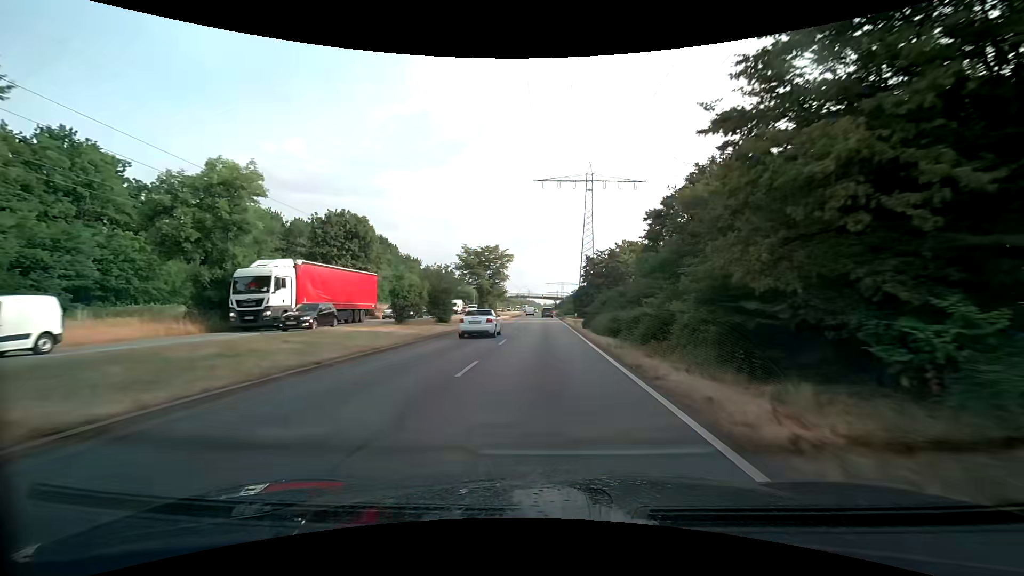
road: primary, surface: asphalt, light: Day
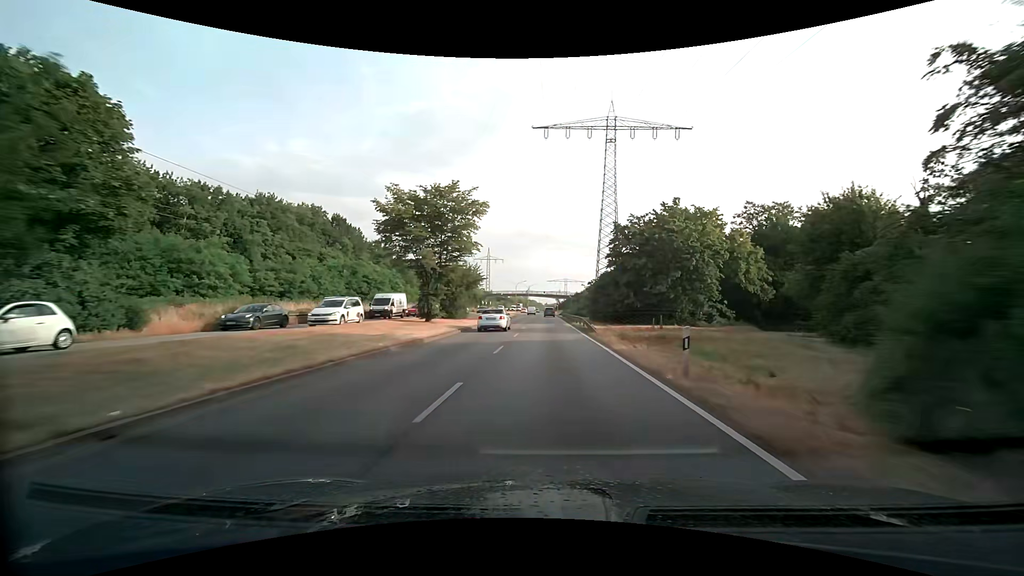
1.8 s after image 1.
(-0.1, +31.3) m; 0°
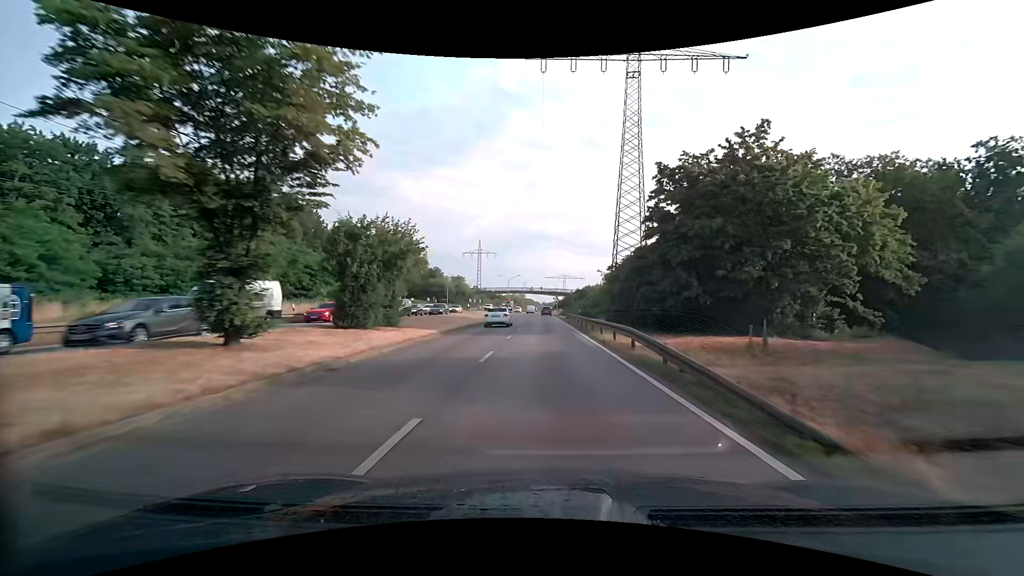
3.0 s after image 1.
(0.0, +20.9) m; 0°
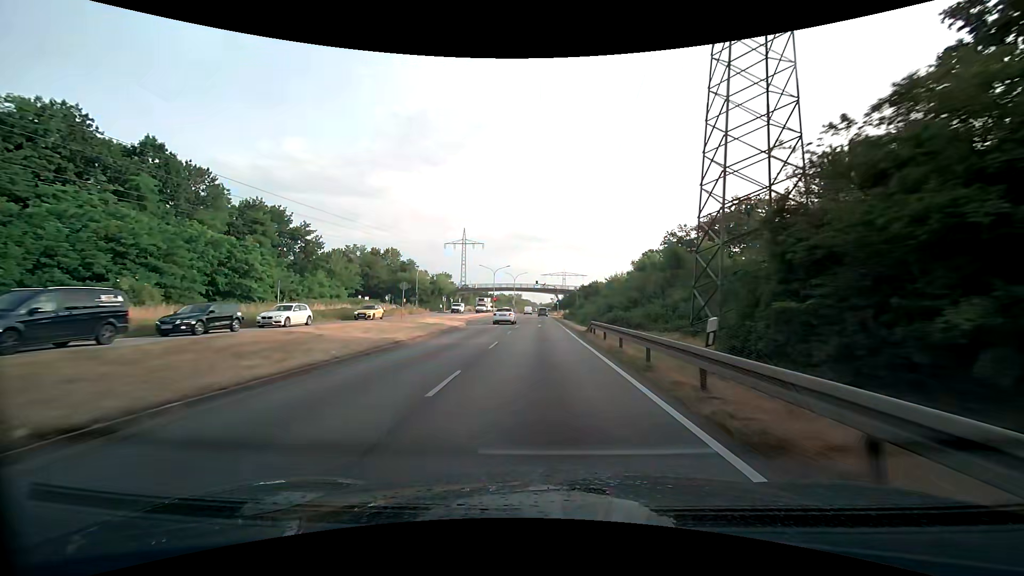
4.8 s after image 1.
(+0.1, +31.5) m; 0°
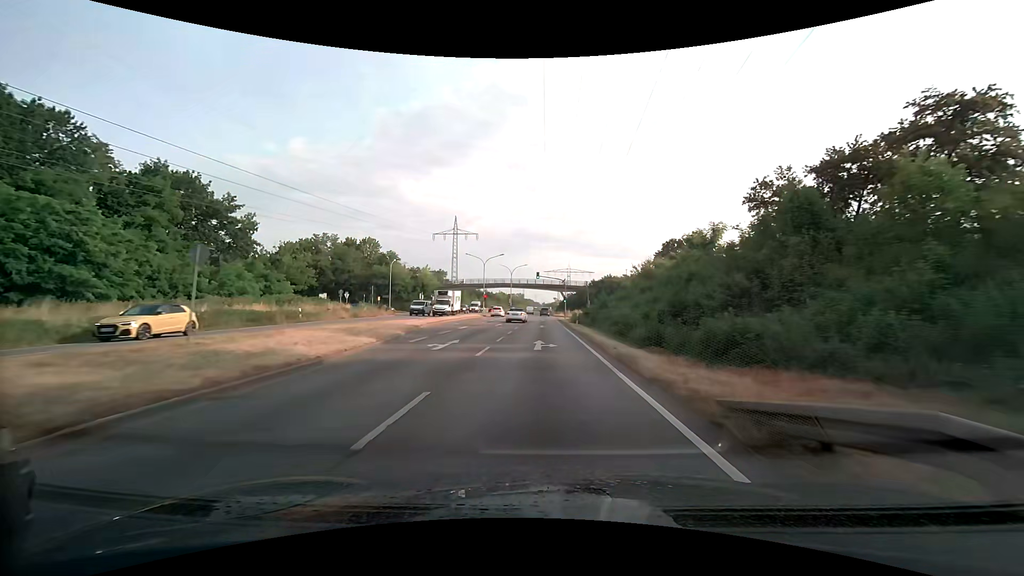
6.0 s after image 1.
(-0.1, +21.1) m; 0°
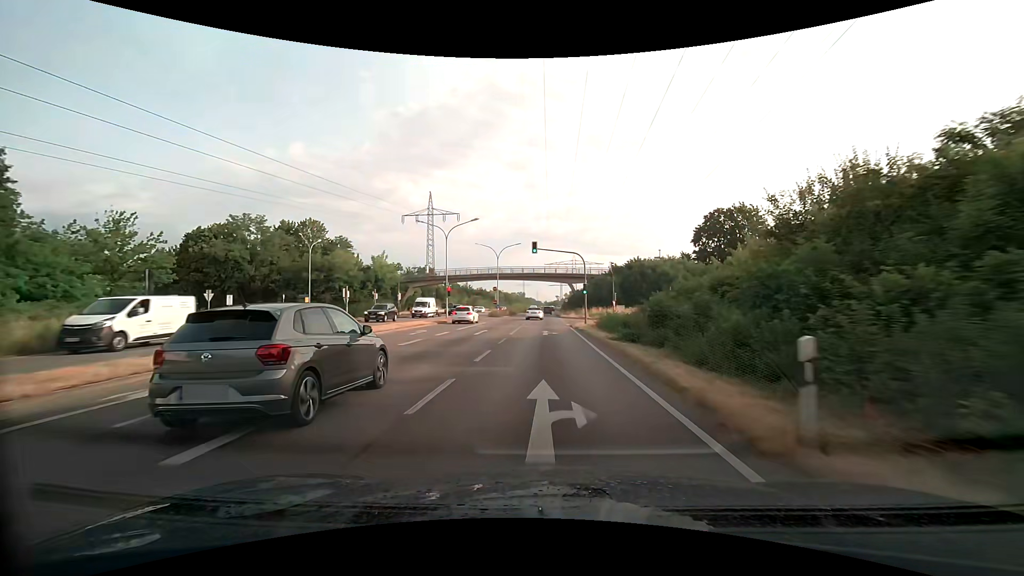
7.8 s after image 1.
(-0.2, +31.5) m; 0°
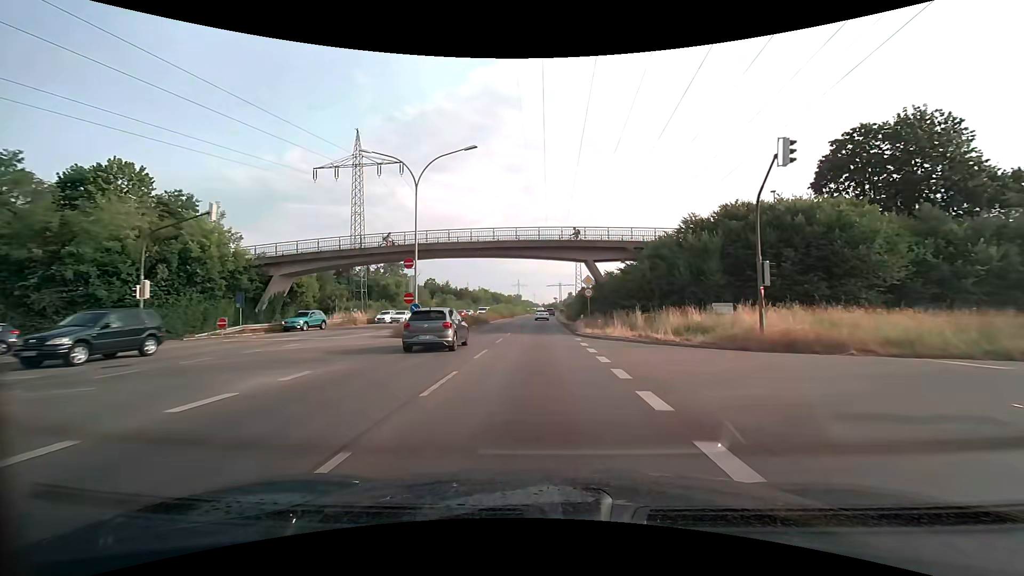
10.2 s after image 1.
(+0.3, +41.7) m; 0°
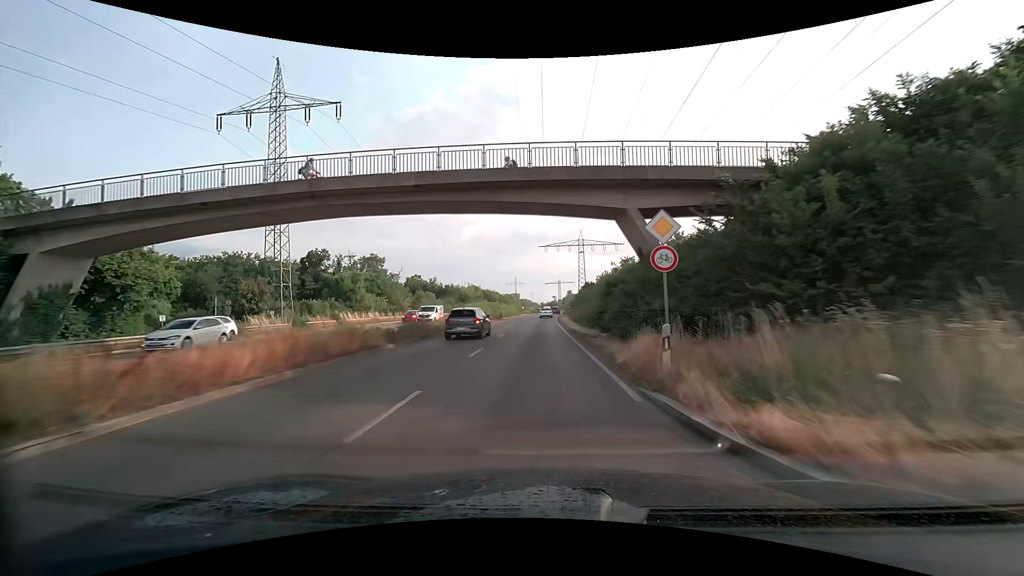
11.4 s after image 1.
(+0.1, +20.6) m; 0°
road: trunk
